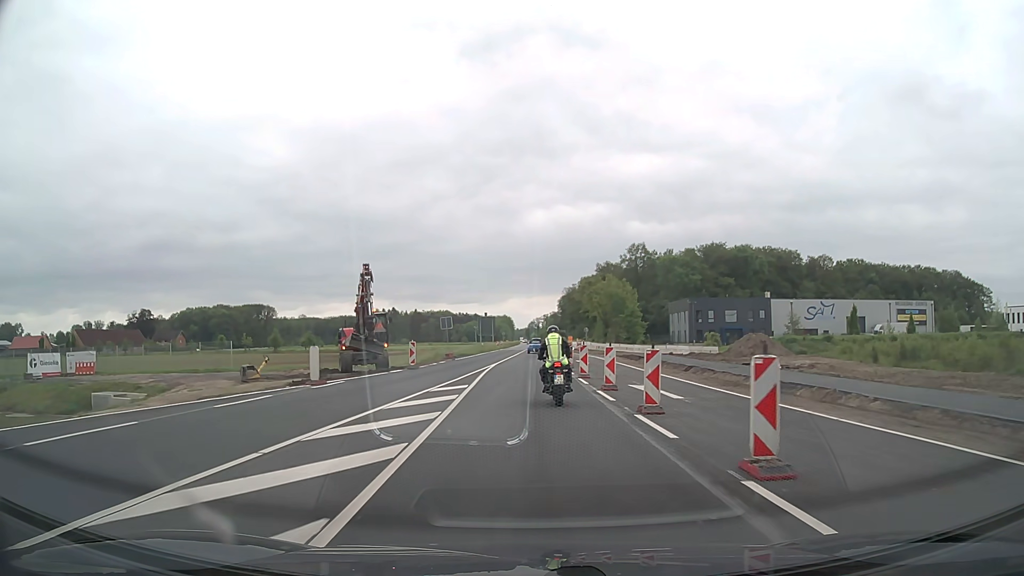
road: primary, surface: asphalt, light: Day
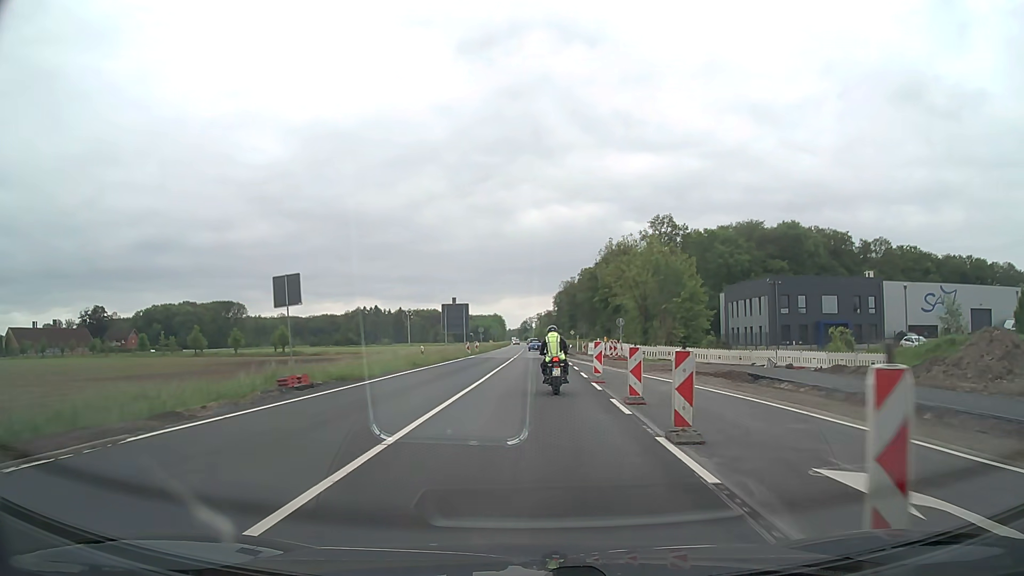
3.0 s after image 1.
(+0.1, +39.4) m; 0°
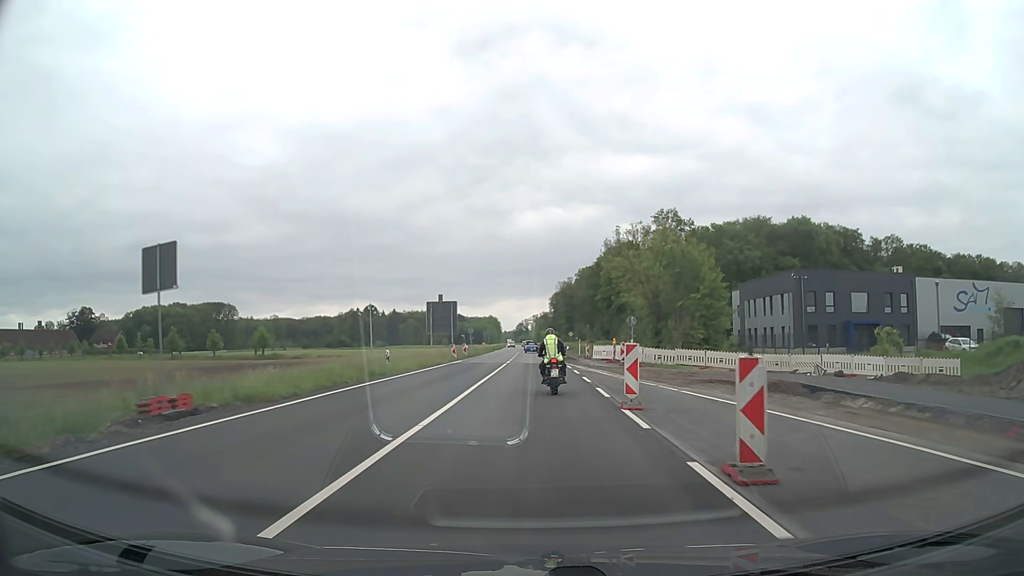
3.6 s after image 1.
(0.0, +7.9) m; +1°
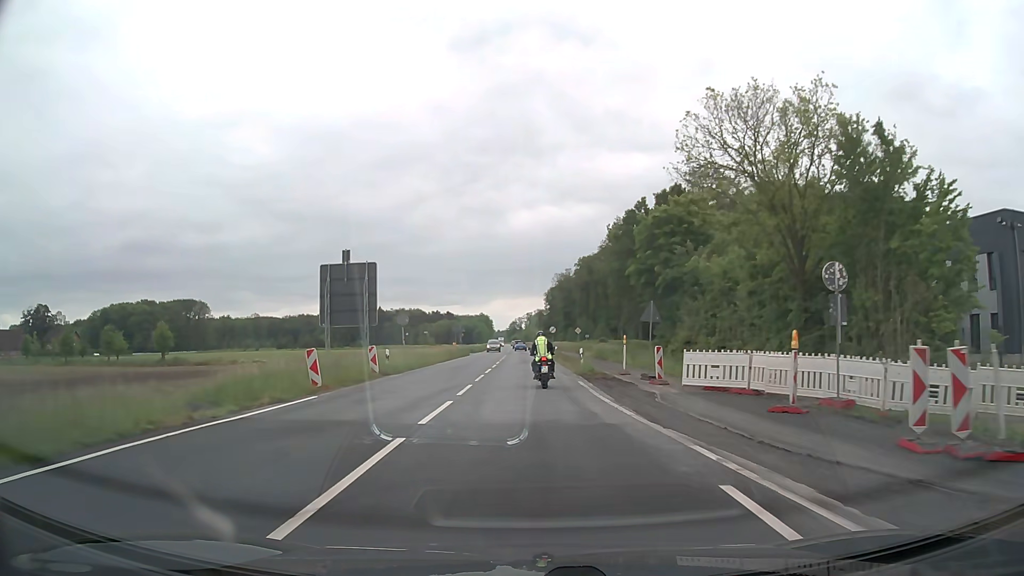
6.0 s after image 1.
(+0.2, +31.6) m; +1°
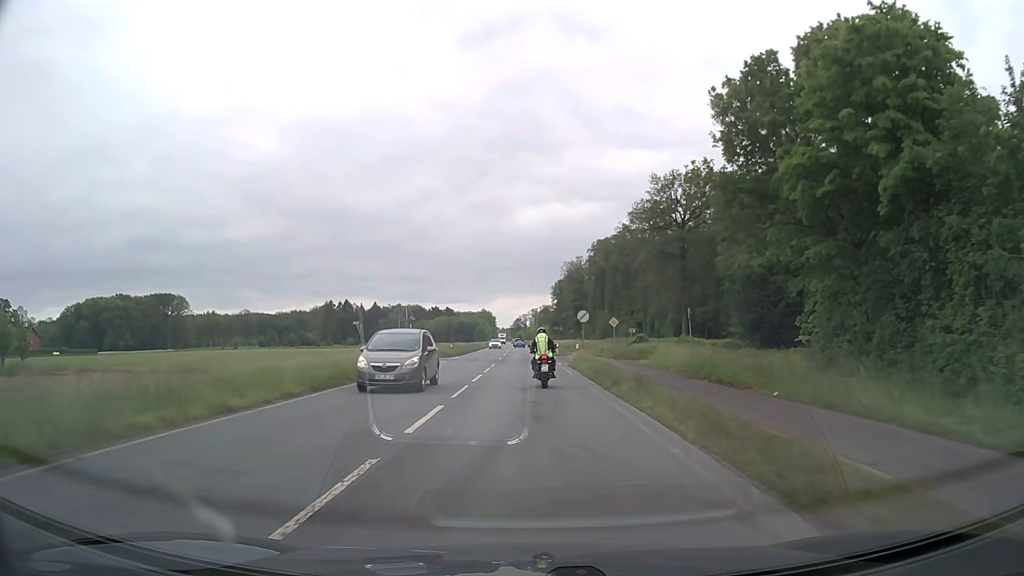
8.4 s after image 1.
(-0.2, +31.7) m; -1°
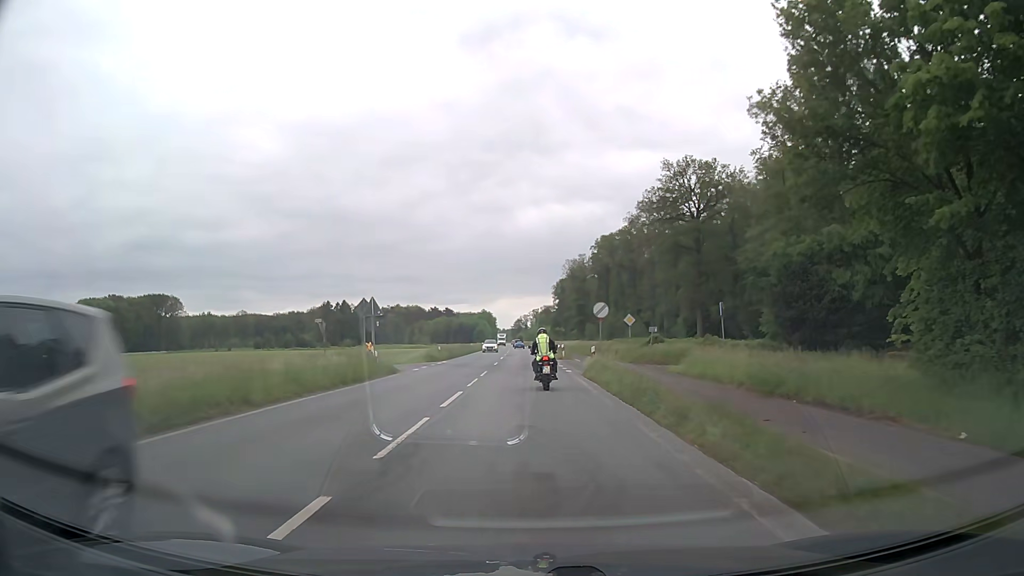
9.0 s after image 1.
(0.0, +8.0) m; 0°
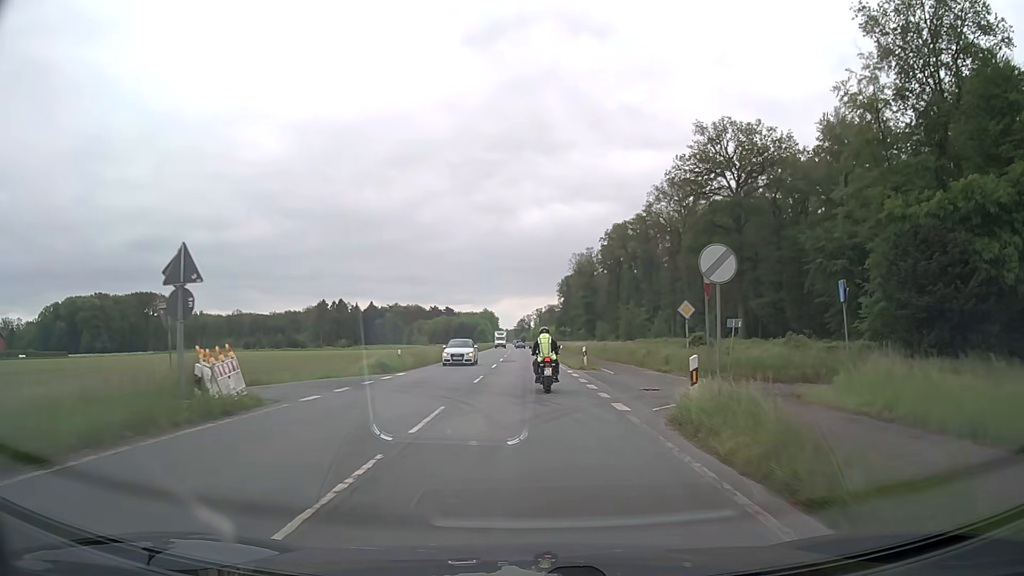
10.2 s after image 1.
(0.0, +16.0) m; 0°
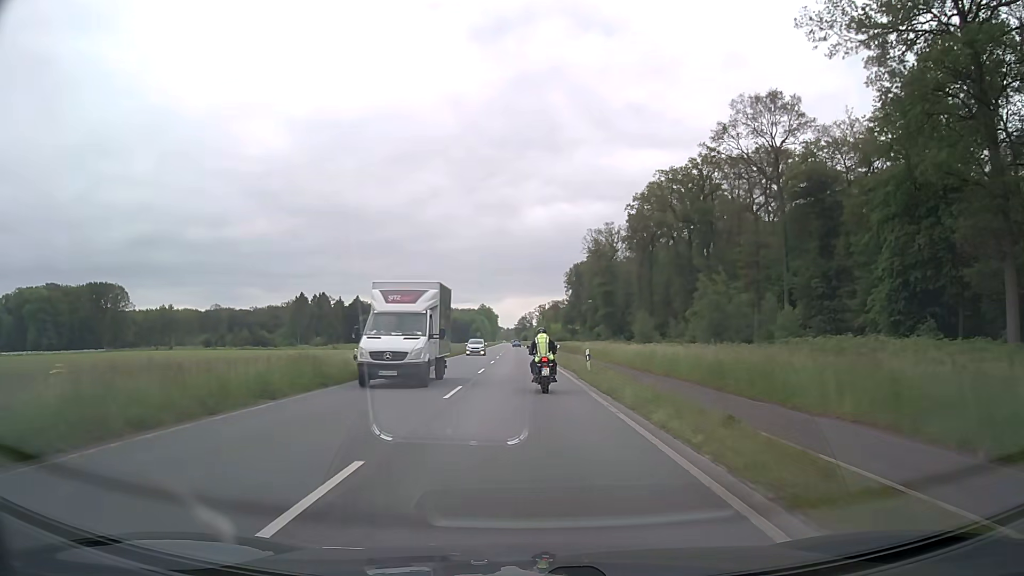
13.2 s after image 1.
(-0.1, +42.9) m; -1°
(0, +10) (0, +20) (0, +30) (0, +40) (0, +50) (0, +60) (-1, +70) (-1, +80) (-1, +90) (-1, +100) m
